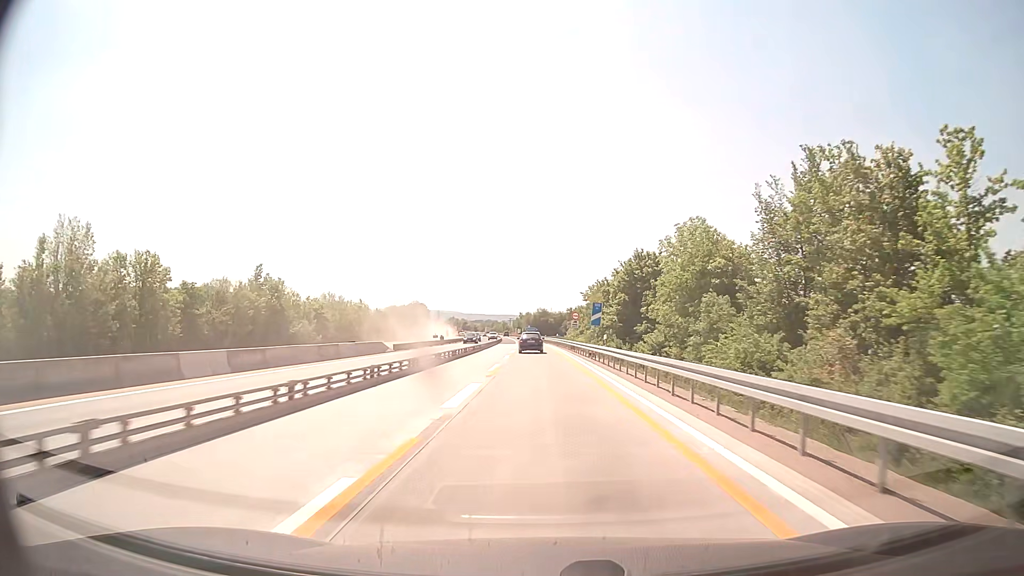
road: motorway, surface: concrete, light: Day
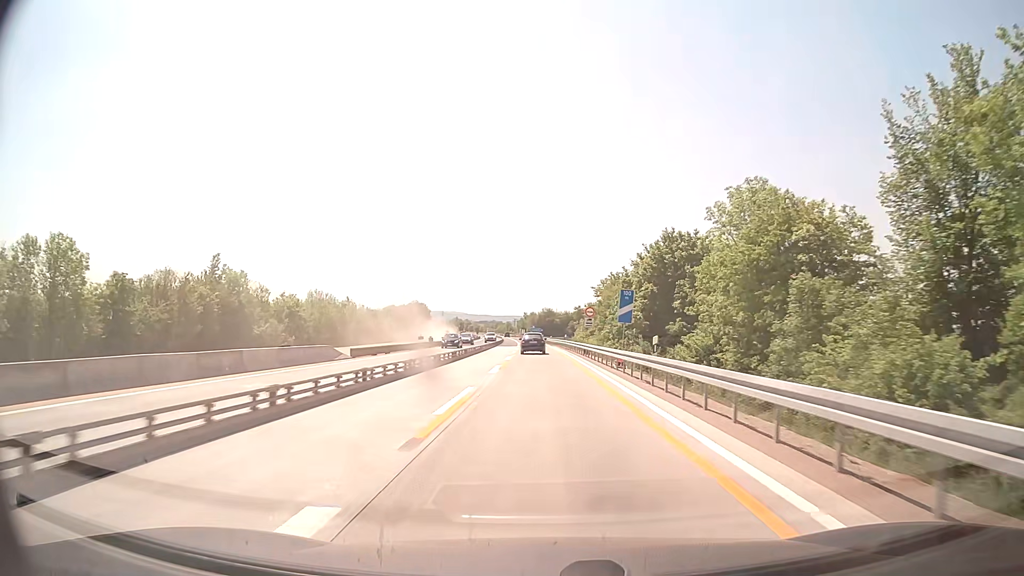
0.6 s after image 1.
(-0.1, +13.0) m; -1°
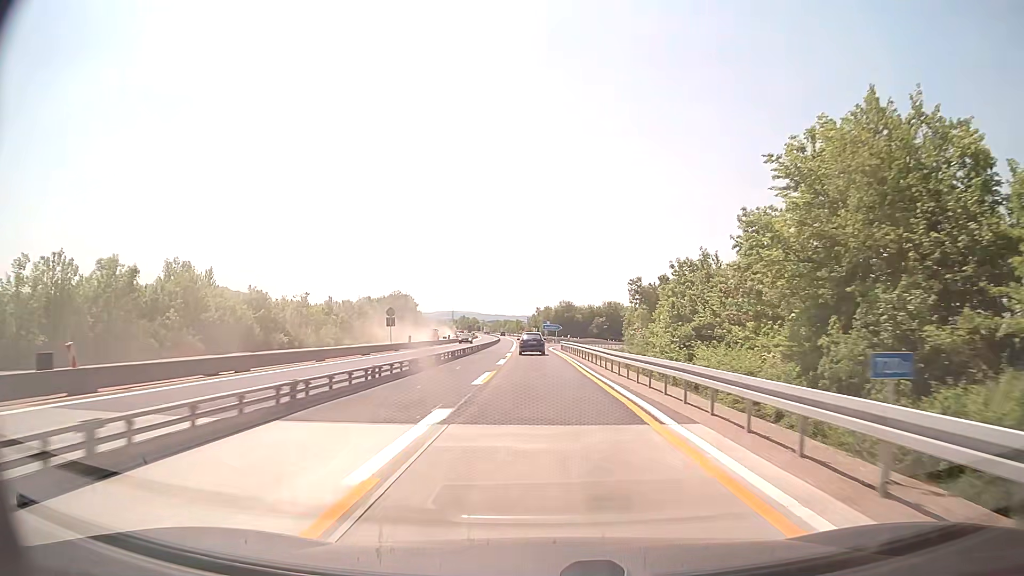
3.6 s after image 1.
(-0.8, +65.1) m; -1°
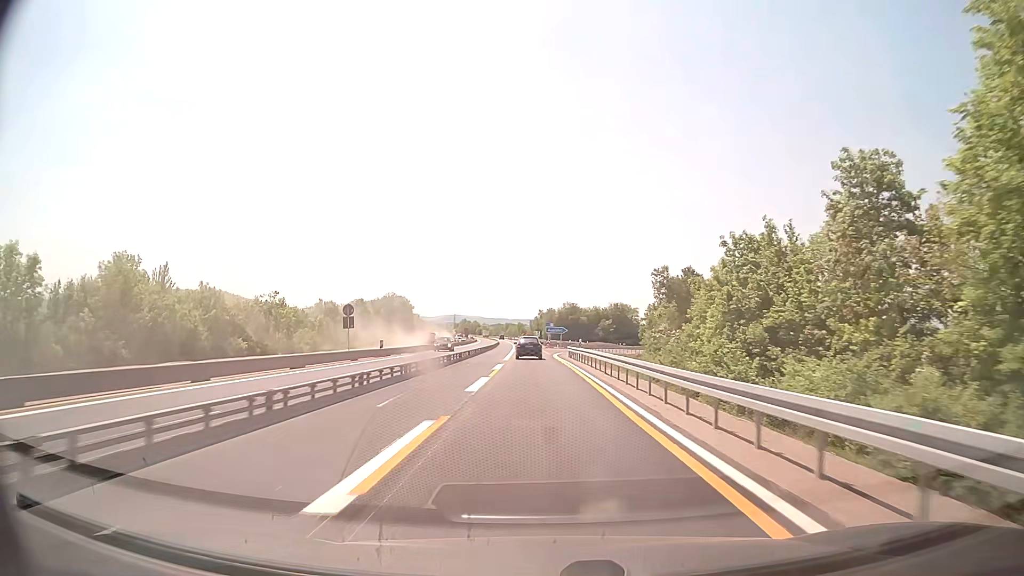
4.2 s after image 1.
(0.0, +13.0) m; 0°
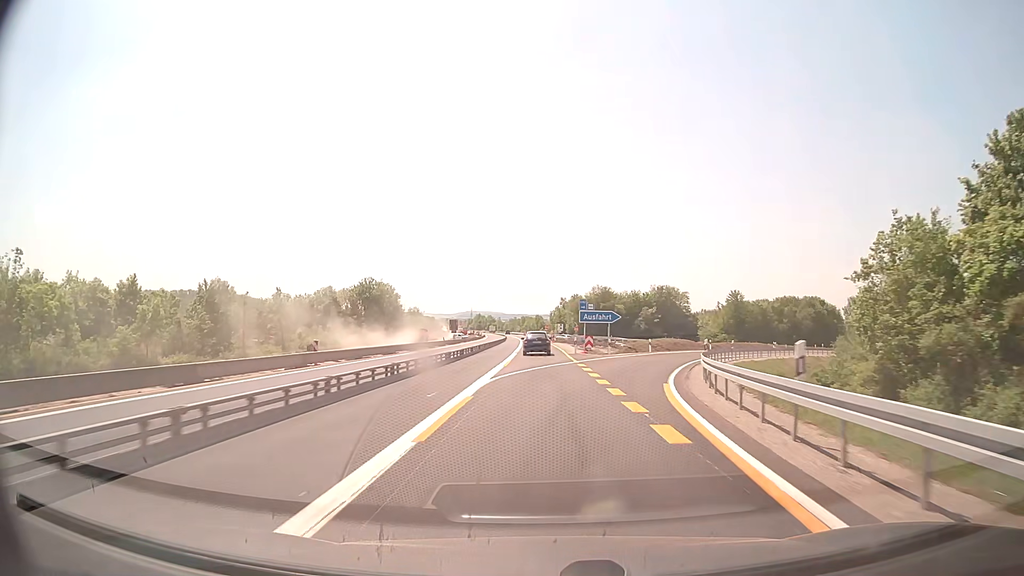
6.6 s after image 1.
(-0.8, +51.3) m; -2°
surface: asphalt
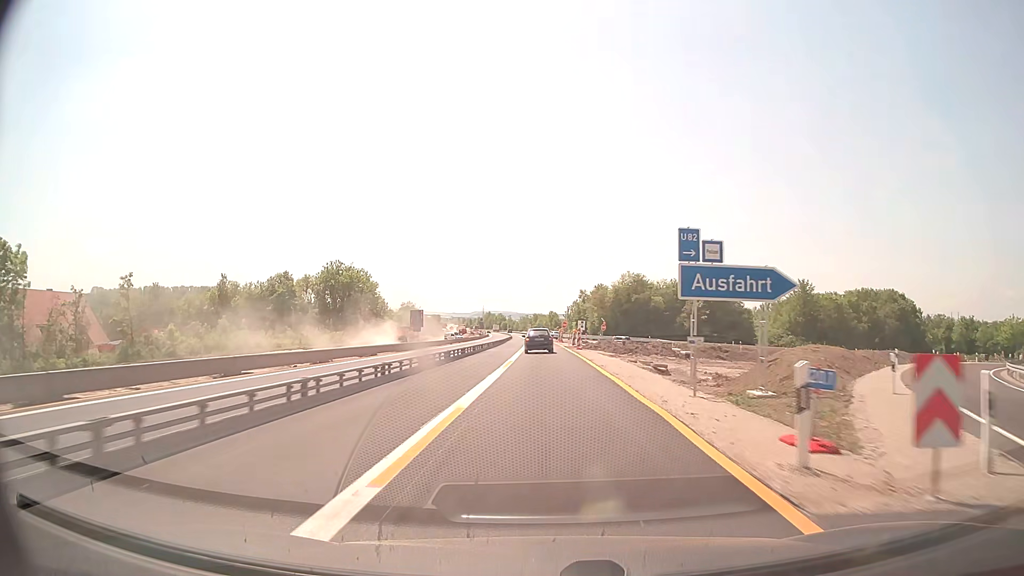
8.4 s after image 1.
(-0.4, +37.8) m; -1°
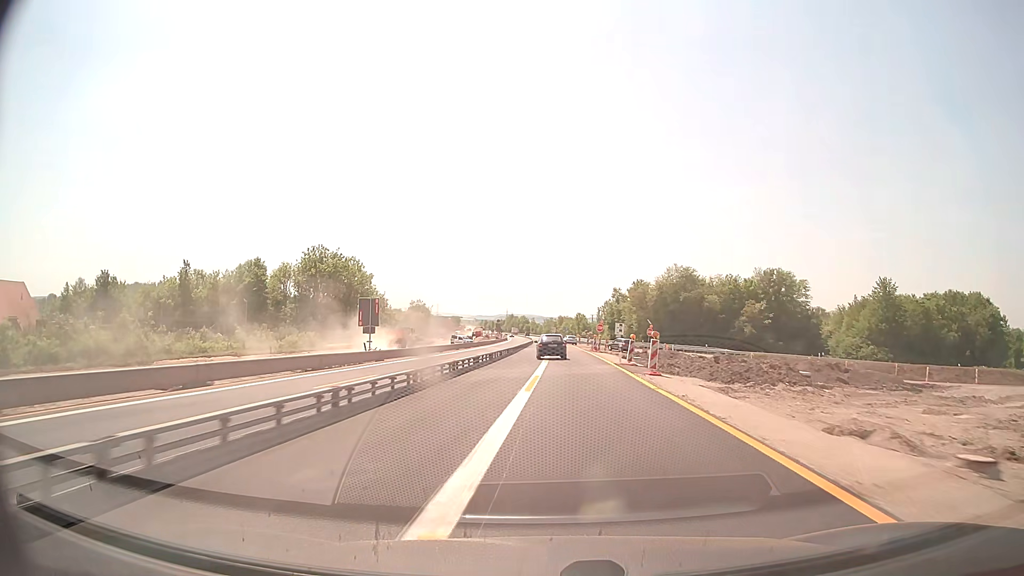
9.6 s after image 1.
(-0.5, +24.9) m; -2°
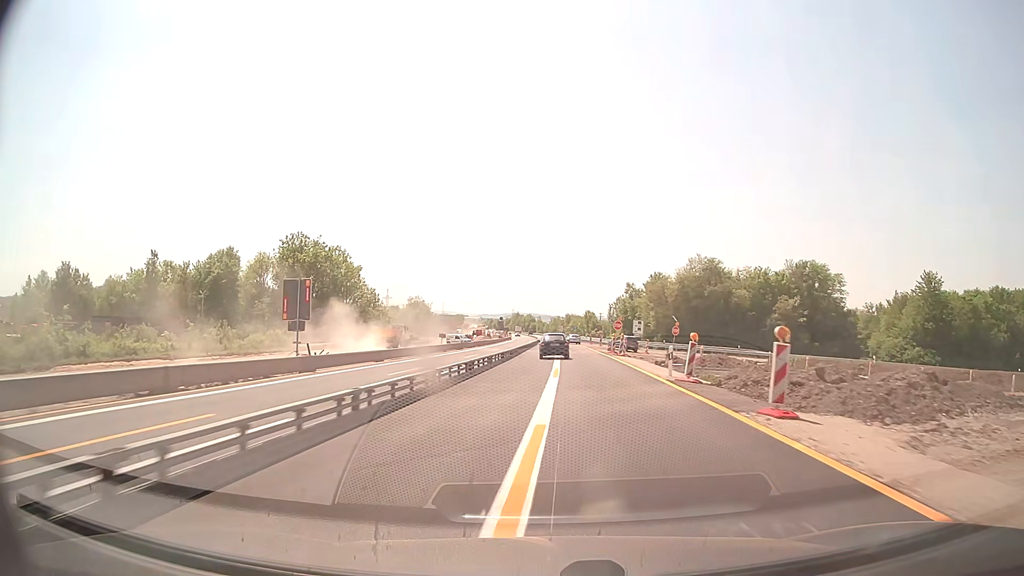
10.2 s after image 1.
(-0.1, +12.6) m; -1°
(0, +10) (0, +20) (0, +30) (0, +40) (0, +50) (0, +60) (0, +70) (0, +80) (0, +90) (0, +100) m
